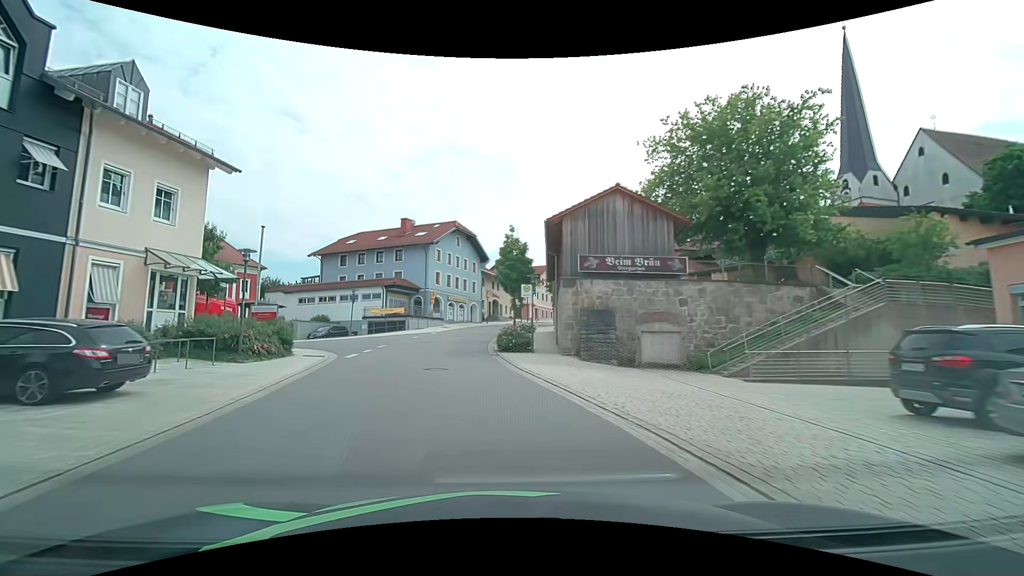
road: tertiary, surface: asphalt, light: Day
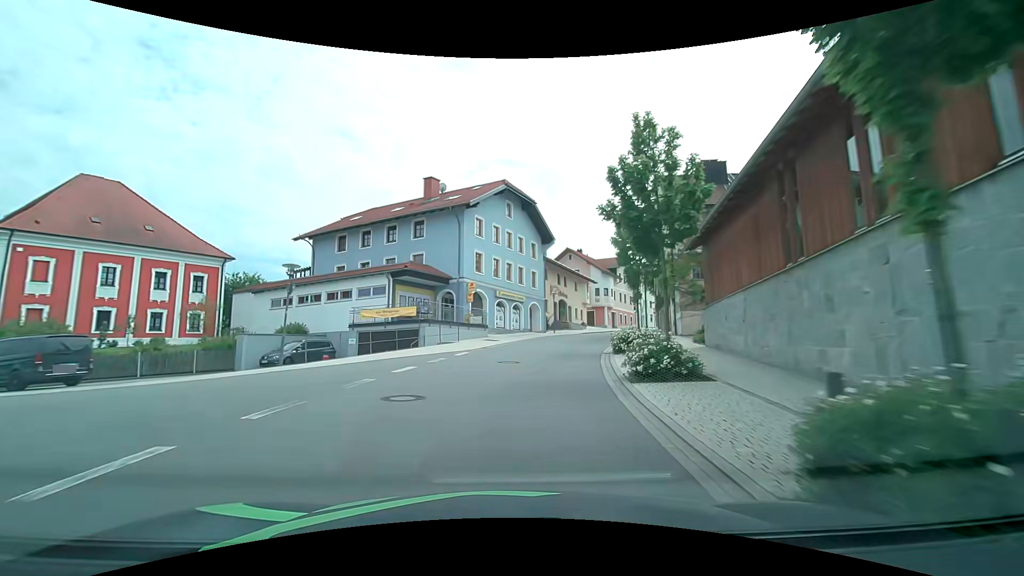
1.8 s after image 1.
(-2.1, +22.0) m; -6°
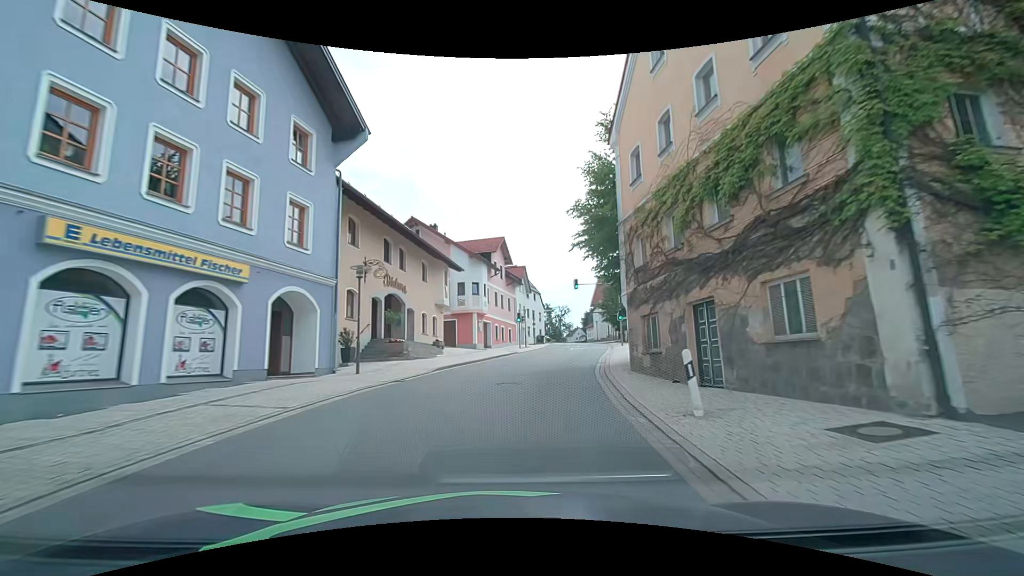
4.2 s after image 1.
(+3.9, +29.0) m; +17°
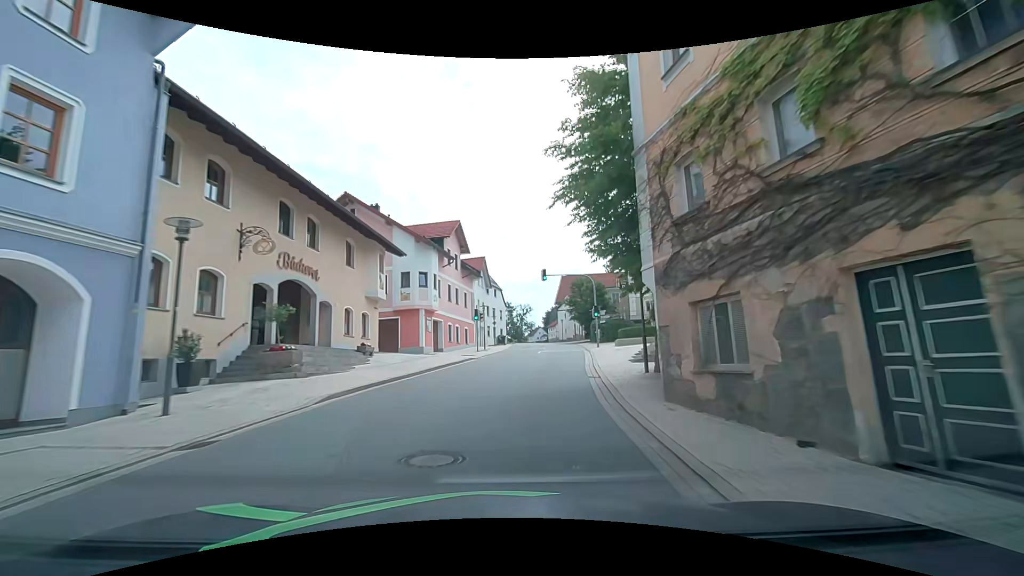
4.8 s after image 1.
(+0.3, +7.4) m; +4°
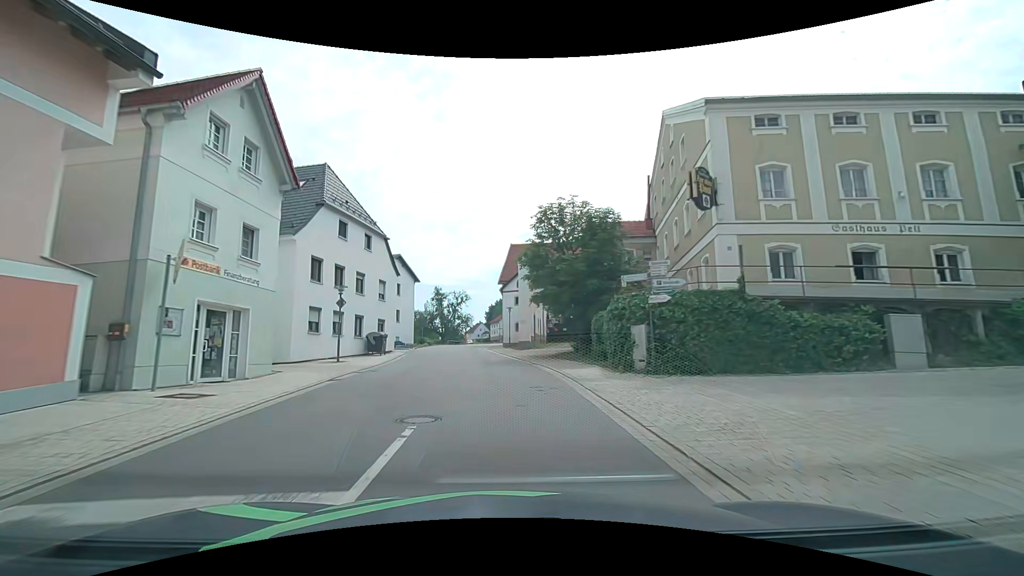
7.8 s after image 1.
(+4.1, +37.5) m; +7°
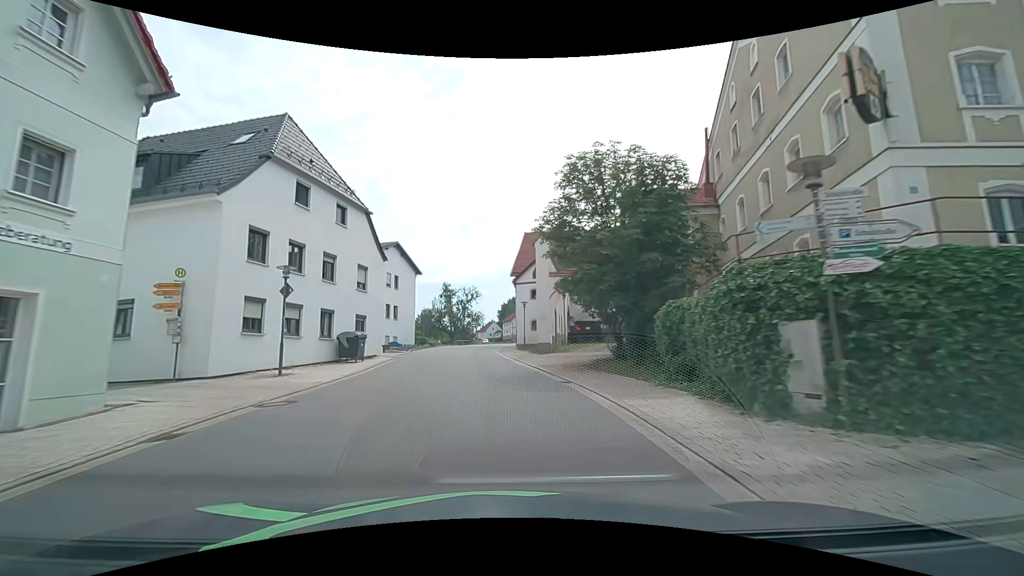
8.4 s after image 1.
(0.0, +7.6) m; -1°
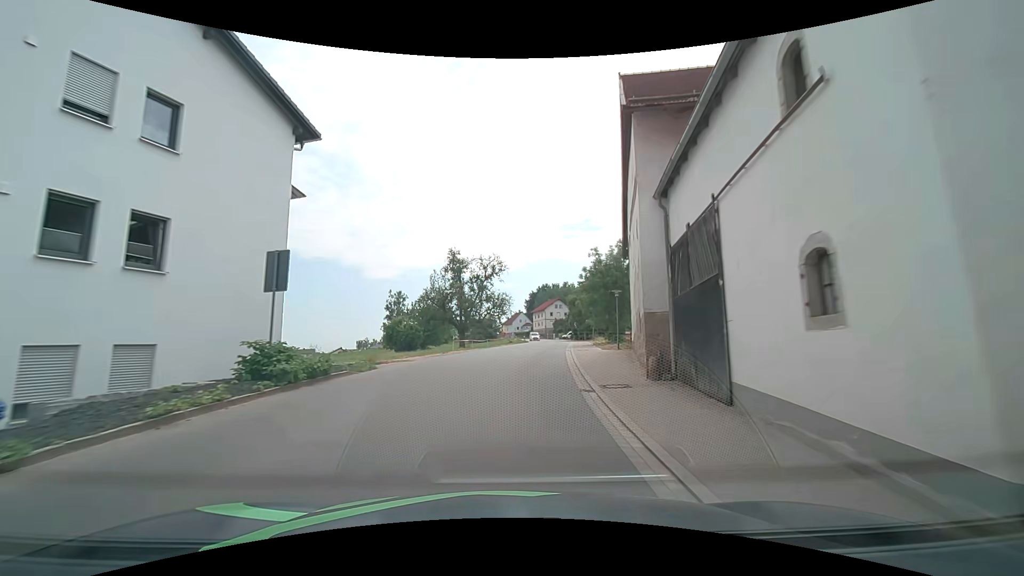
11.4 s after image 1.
(-2.3, +38.2) m; -3°
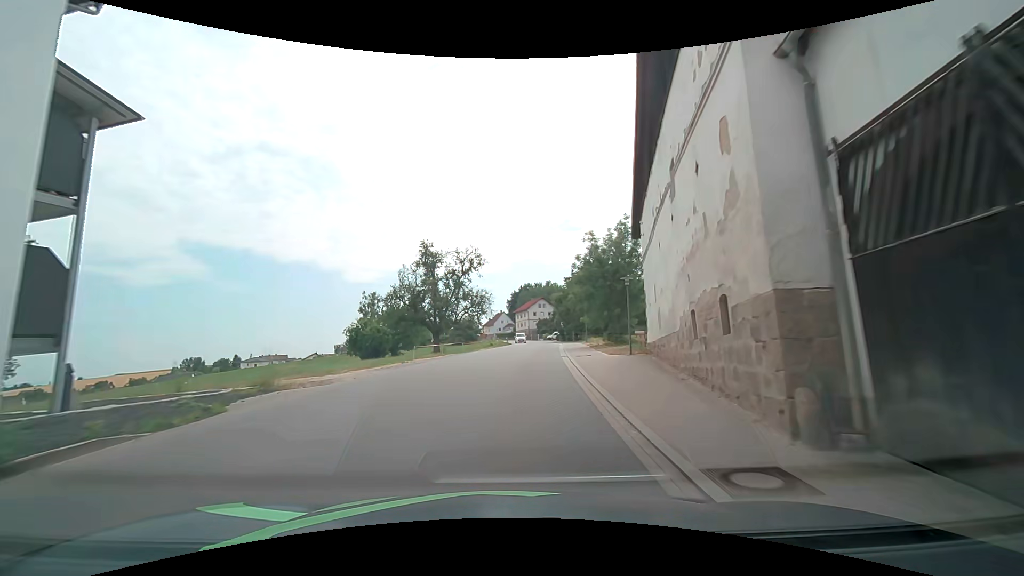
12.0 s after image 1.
(+0.1, +7.7) m; +2°
(0, +10) (+1, +20) (+2, +30) (+2, +40) (+3, +50) (+4, +60) (+5, +70) (+5, +80) (+5, +90) (+5, +100) m
